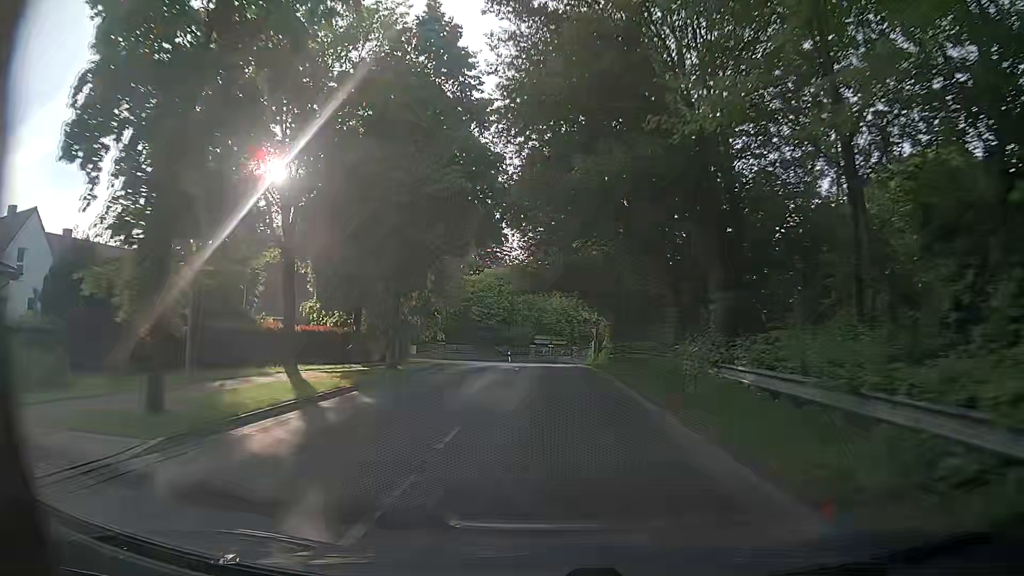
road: tertiary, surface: asphalt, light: Day
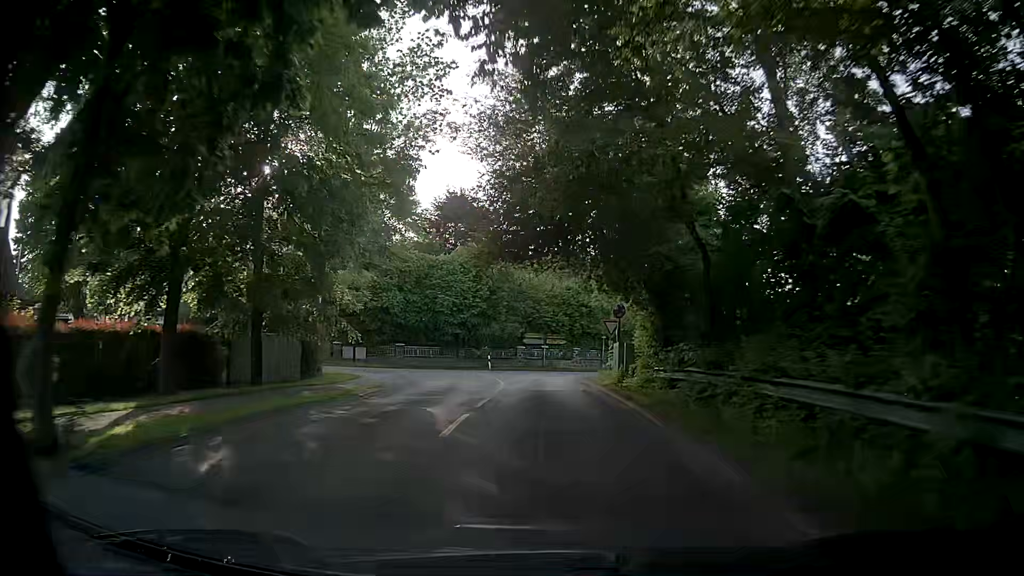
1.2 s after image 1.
(+0.1, +16.6) m; +1°
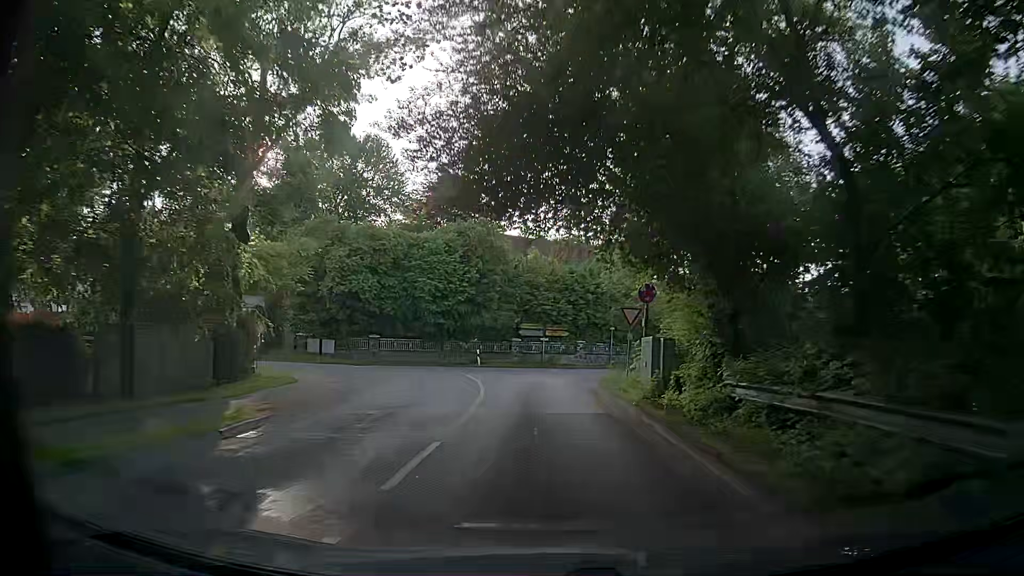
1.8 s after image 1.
(-0.1, +7.4) m; 0°
(0, +10) (0, +20) (0, +30) (+4, +39) (+12, +46) (+20, +52) (+28, +58) (+36, +64) (+44, +69) (+52, +75) m
